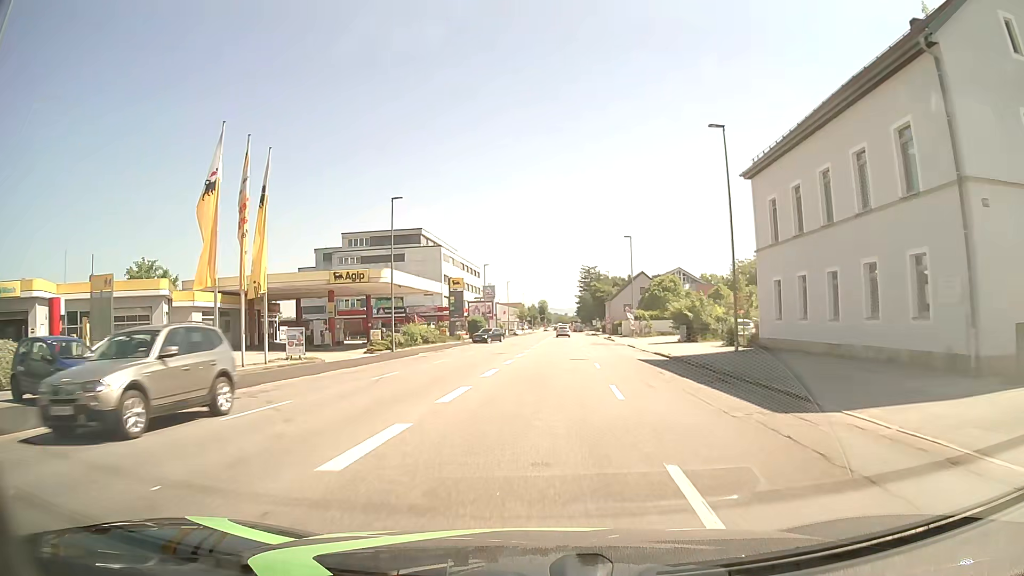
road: tertiary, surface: asphalt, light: Day
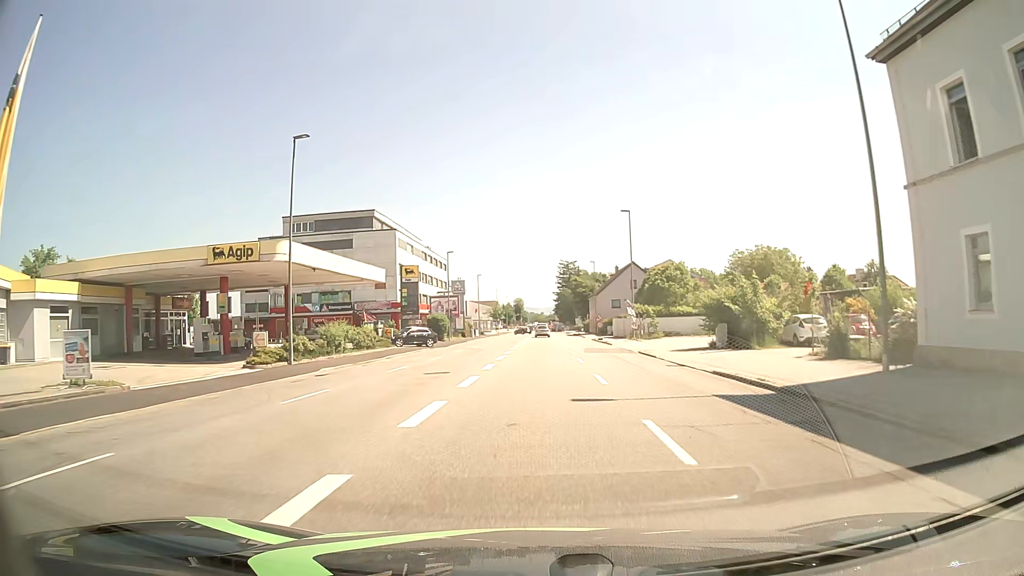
(+0.3, +15.1) m; +2°
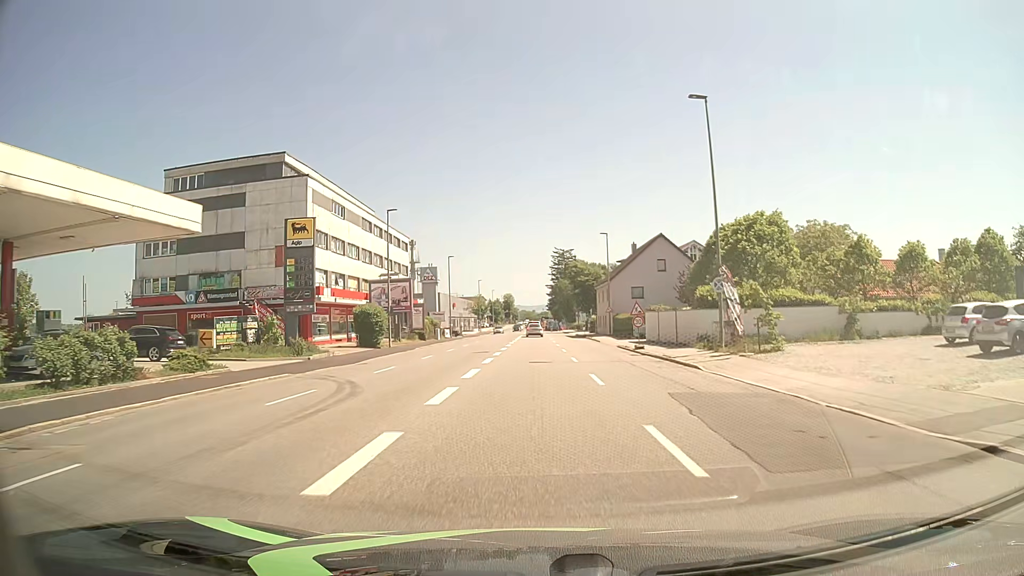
(+0.4, +27.5) m; +1°
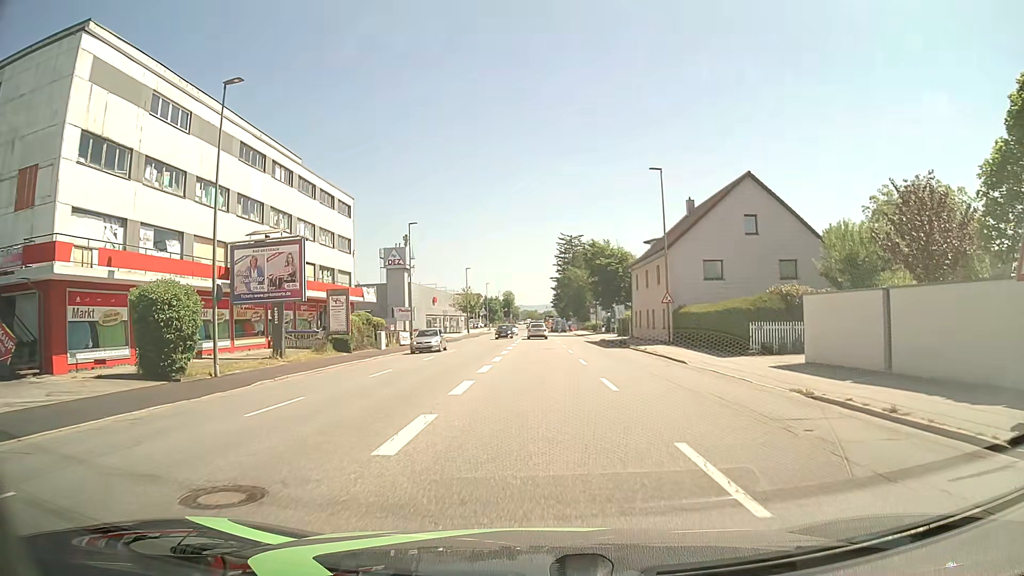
(-0.1, +28.2) m; -1°
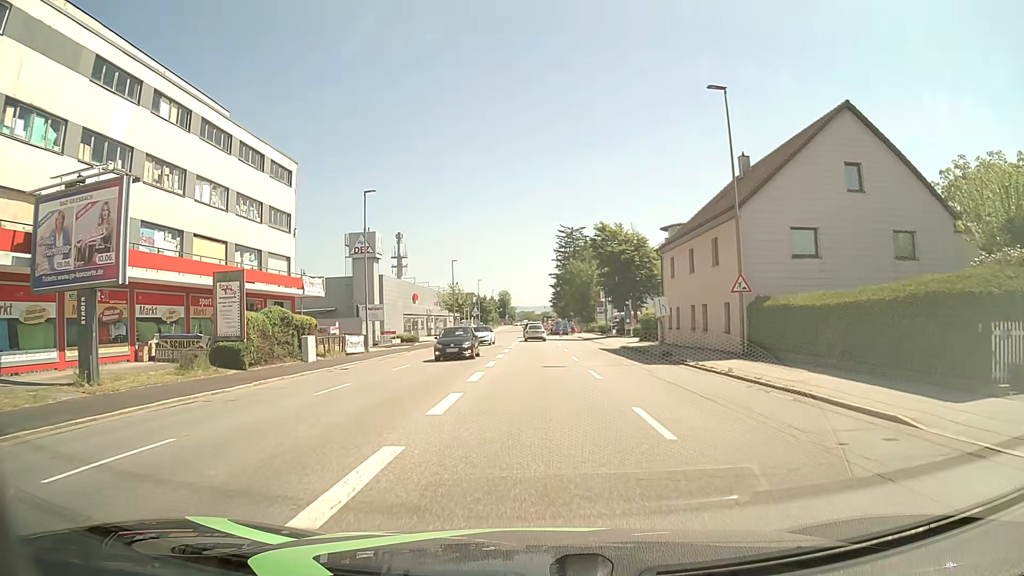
(+0.1, +14.5) m; +1°
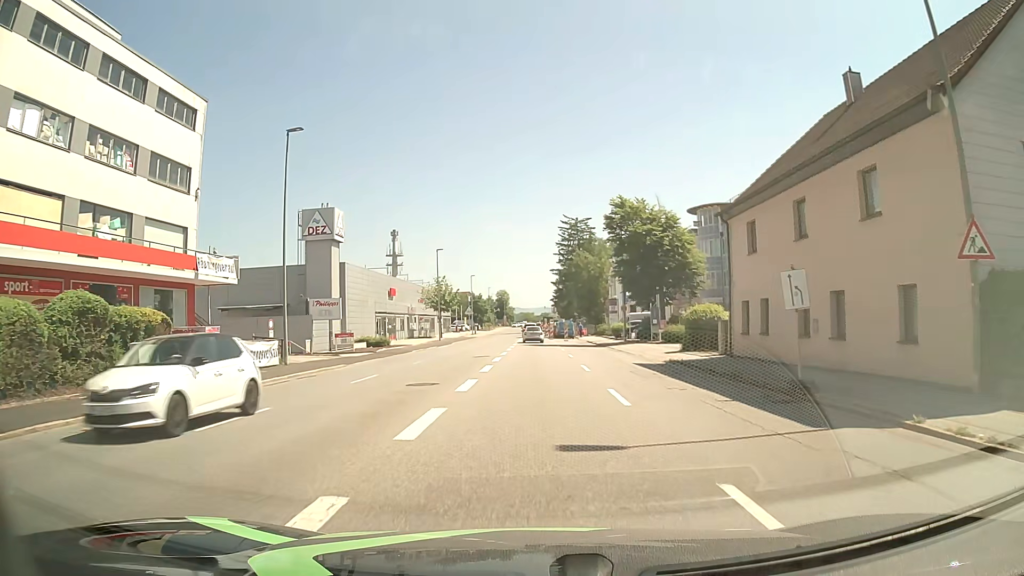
(0.0, +14.4) m; 0°
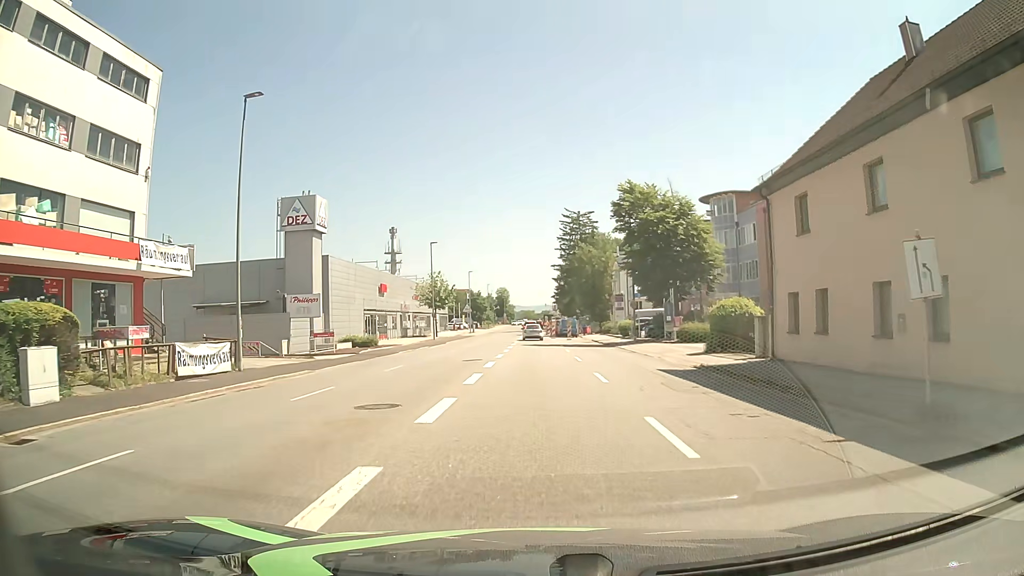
(0.0, +4.8) m; 0°
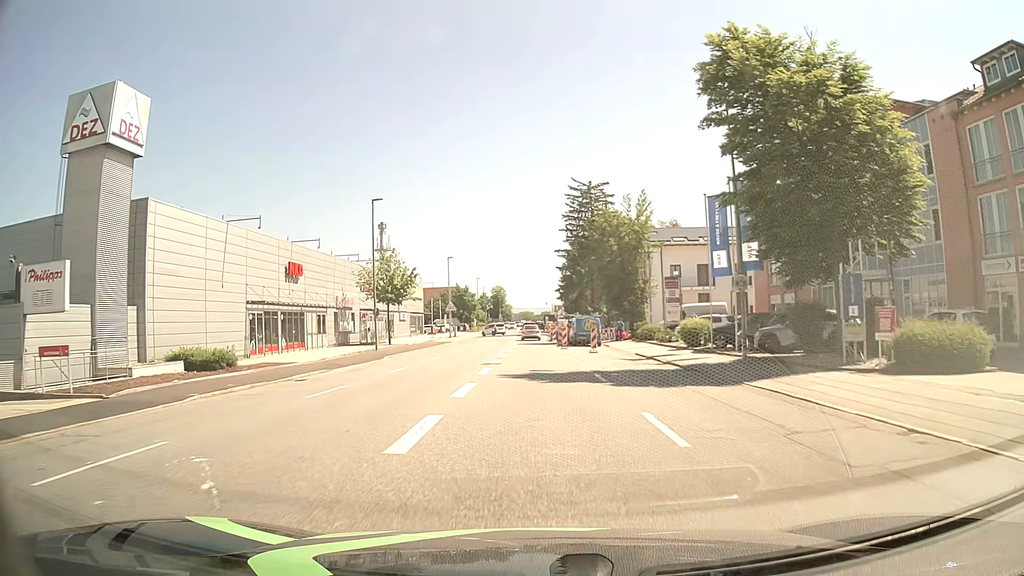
(0.0, +26.3) m; 0°
(0, +10) (0, +20) (0, +30) (0, +40) (0, +50) (0, +60) (0, +70) (0, +80) (0, +90) (0, +100) m
